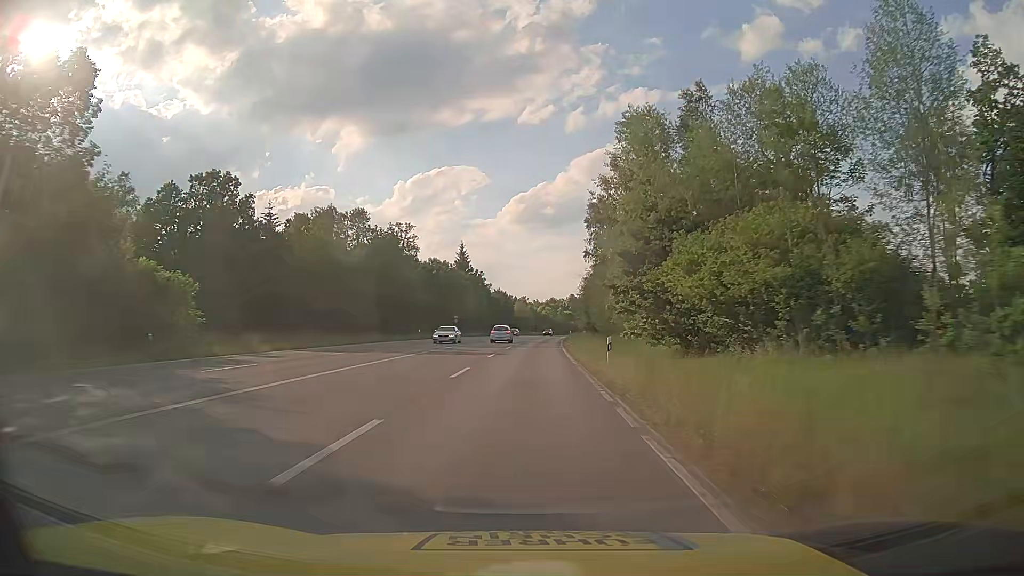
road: secondary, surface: asphalt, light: Day
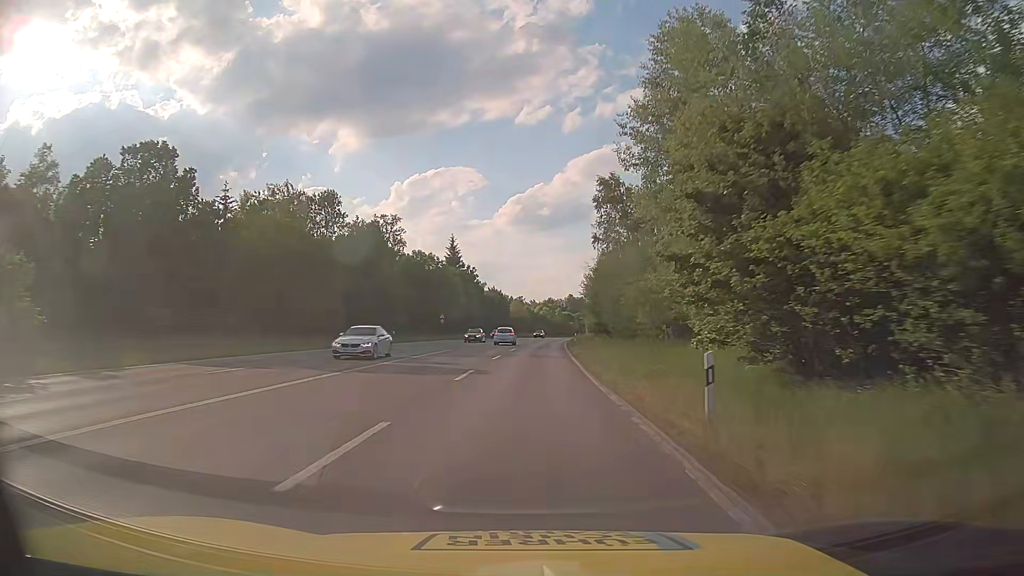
(+0.1, +12.2) m; 0°
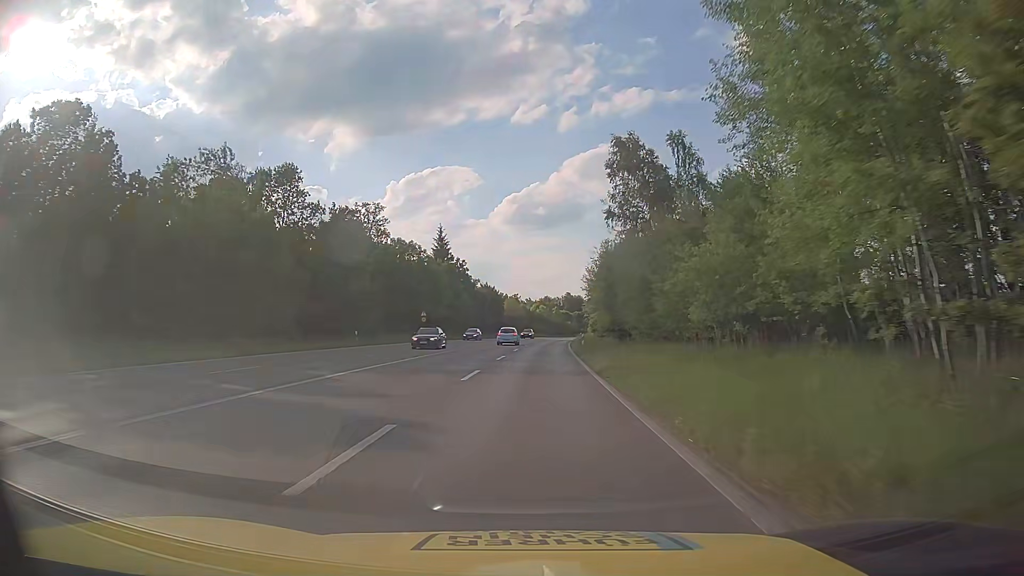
(0.0, +12.1) m; +1°
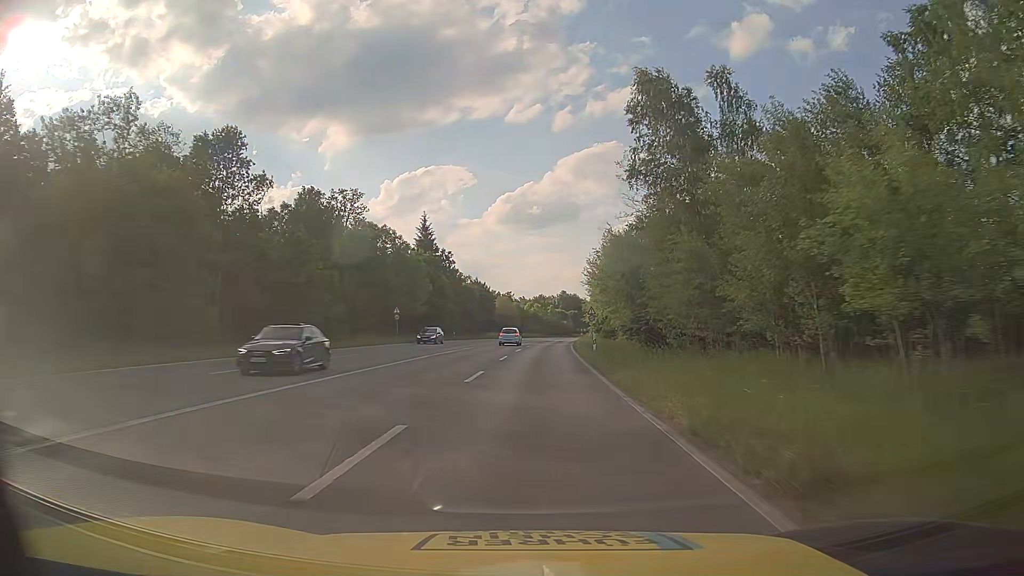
(0.0, +12.1) m; 0°
